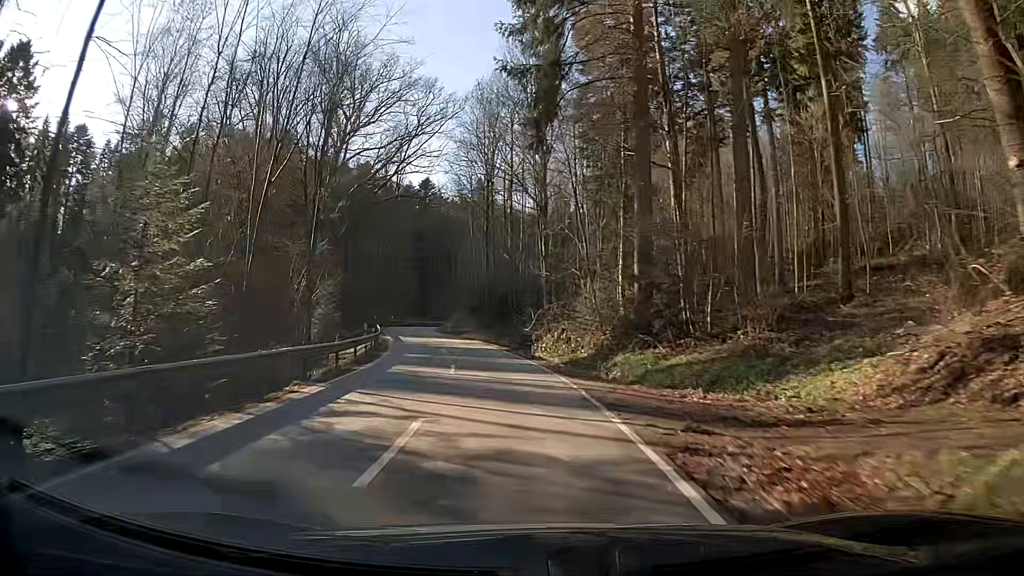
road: secondary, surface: asphalt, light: Day
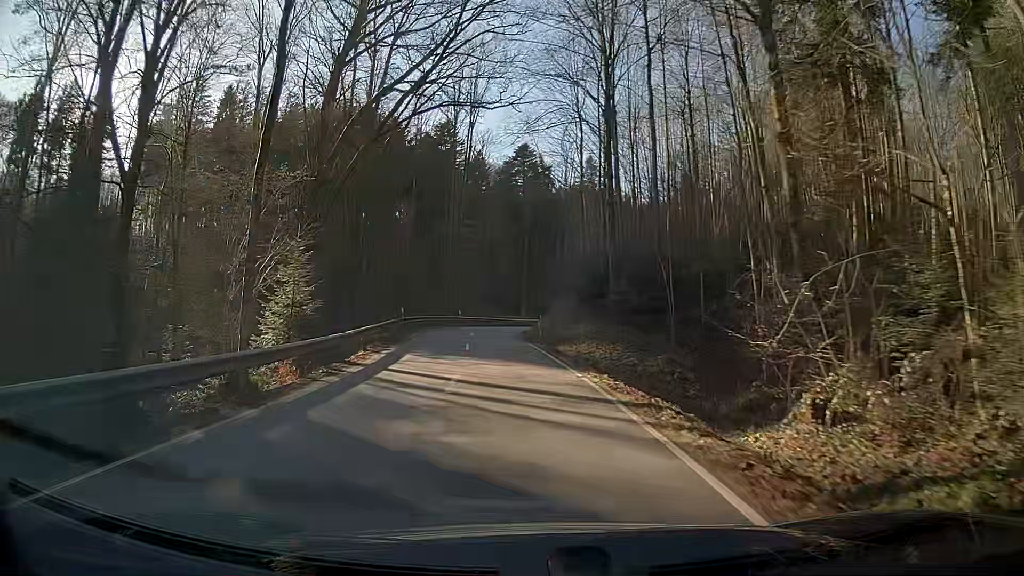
(-2.3, +29.8) m; -9°
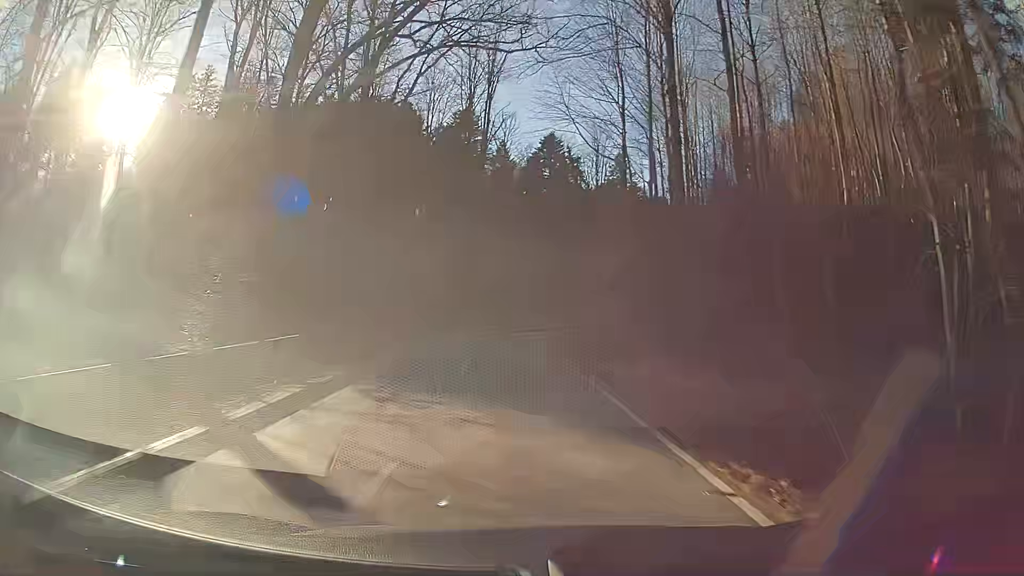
(-0.3, +9.7) m; -4°
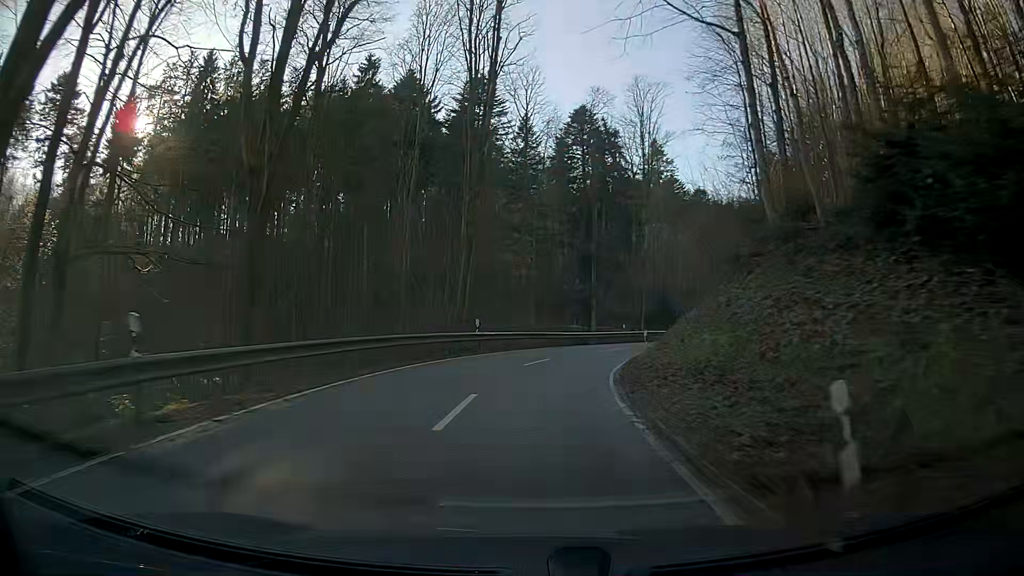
(-0.5, +18.1) m; -1°
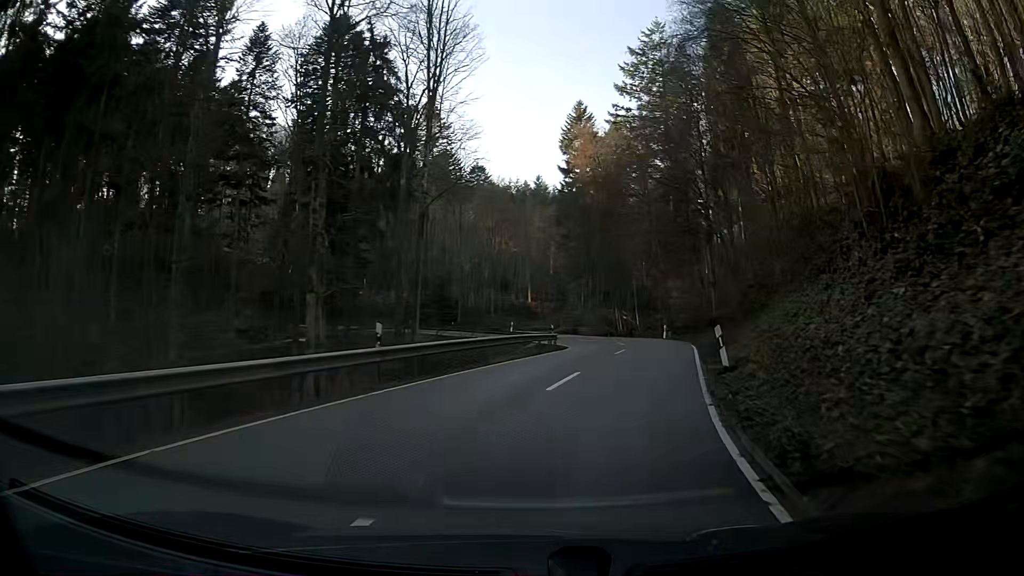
(+4.7, +30.7) m; +23°
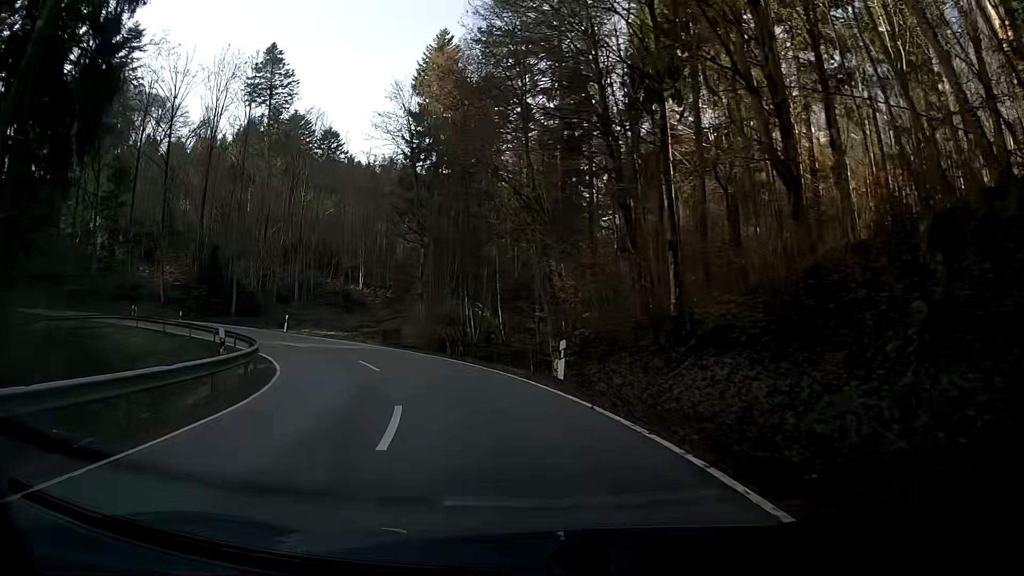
(+3.8, +29.0) m; +6°
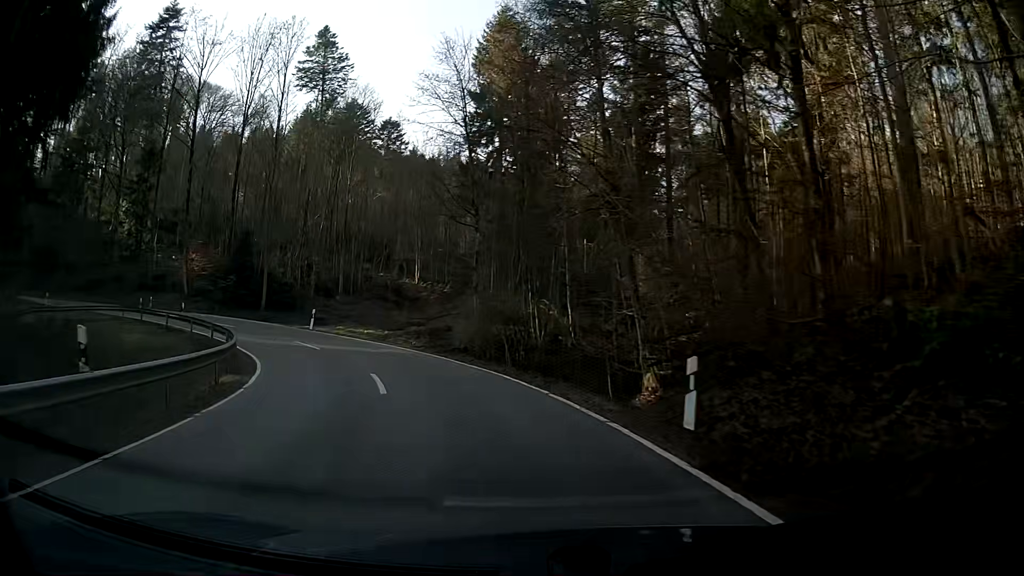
(-0.3, +6.9) m; -5°
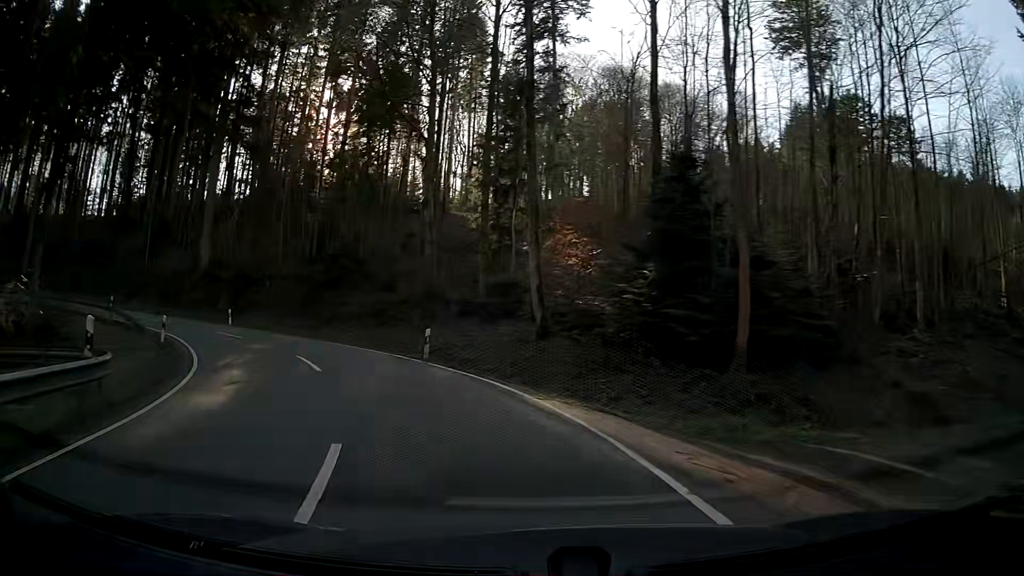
(-11.1, +31.1) m; -44°
